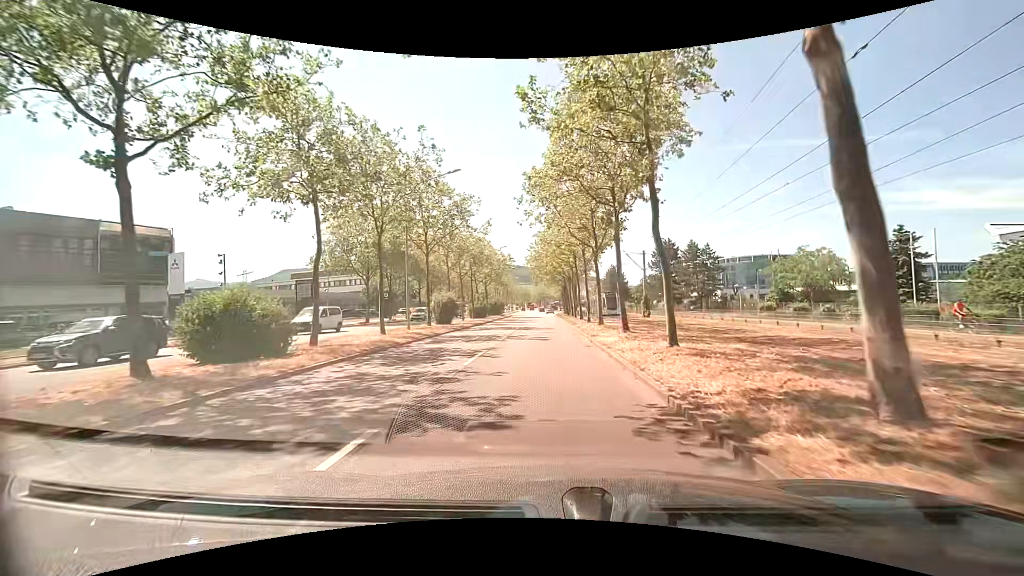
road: primary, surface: asphalt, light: Day
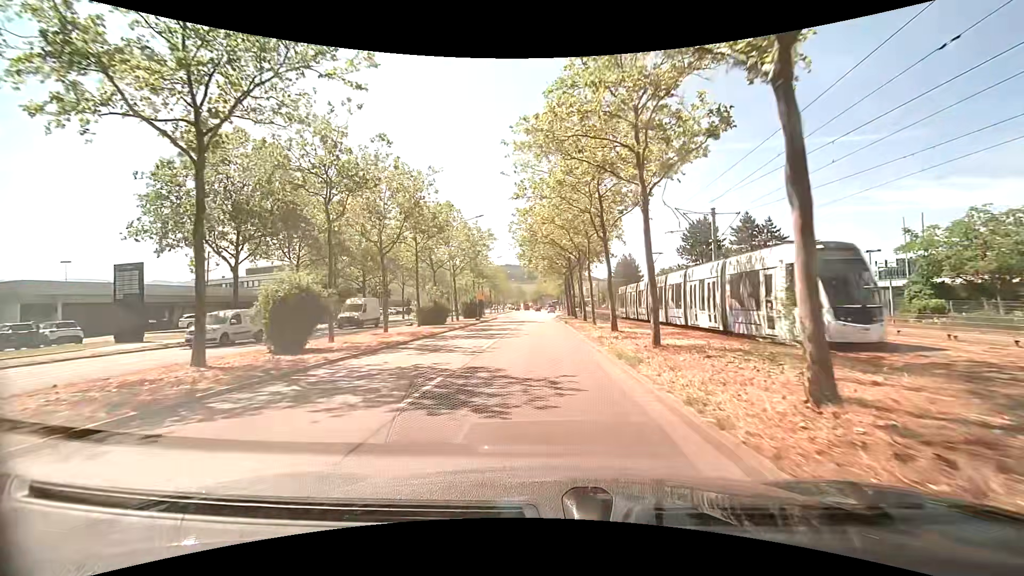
(-0.1, +23.1) m; 0°
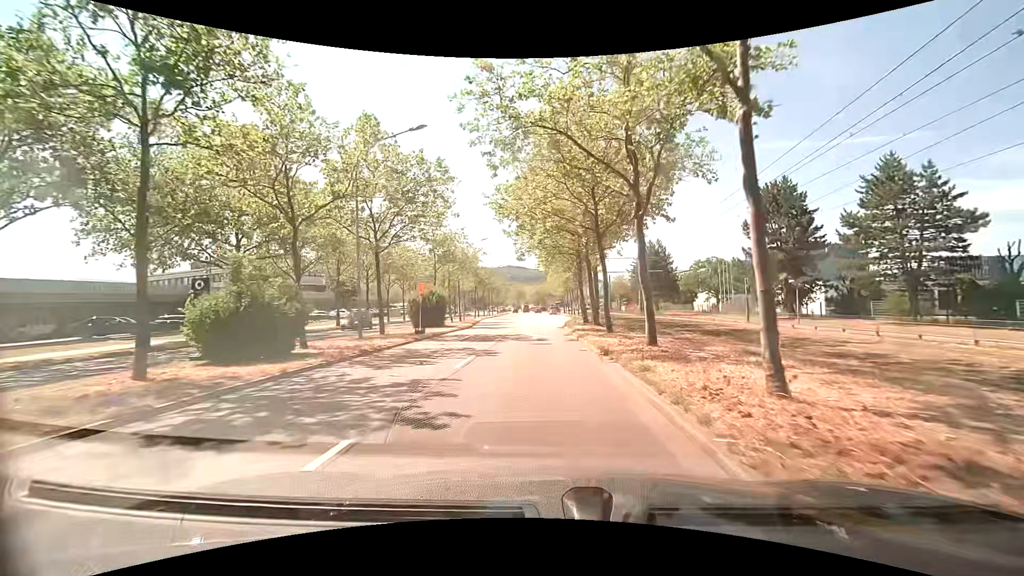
(+0.1, +23.2) m; 0°
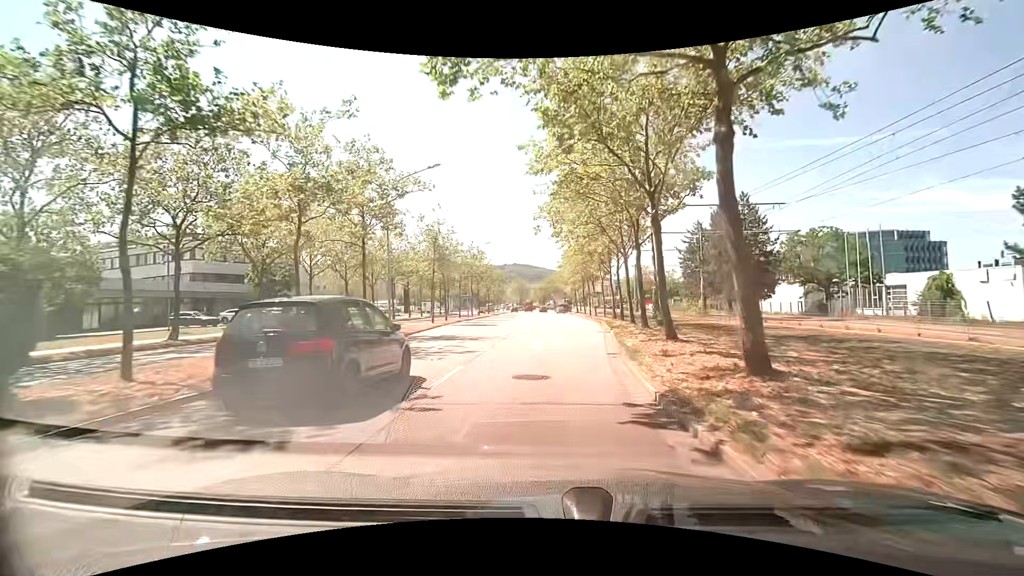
(-0.3, +30.5) m; -1°
(0, +10) (0, +20) (0, +30) (0, +40) (0, +50) (0, +60) (0, +70) (0, +80) (0, +90) (0, +100) m
